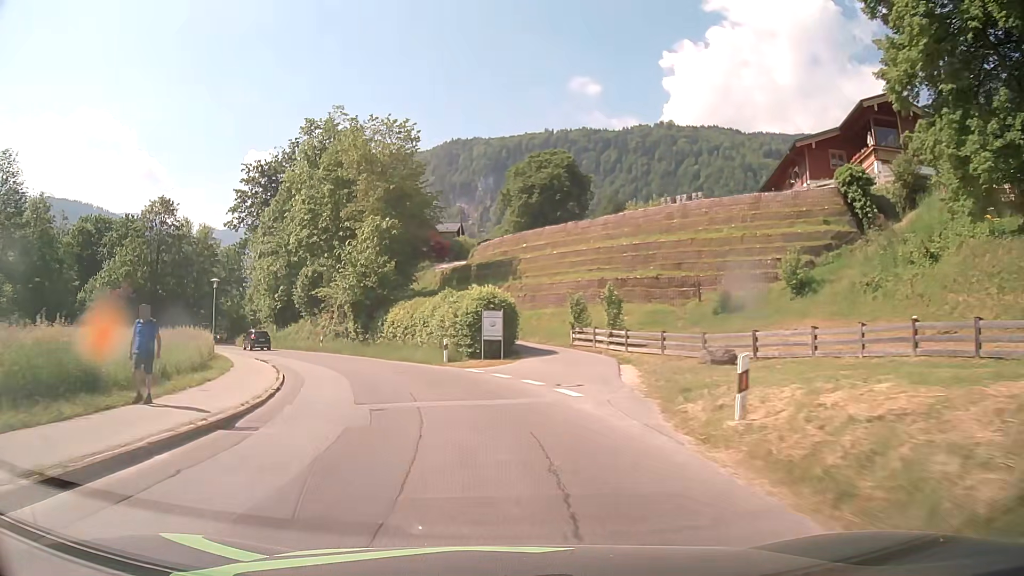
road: tertiary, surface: asphalt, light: Day
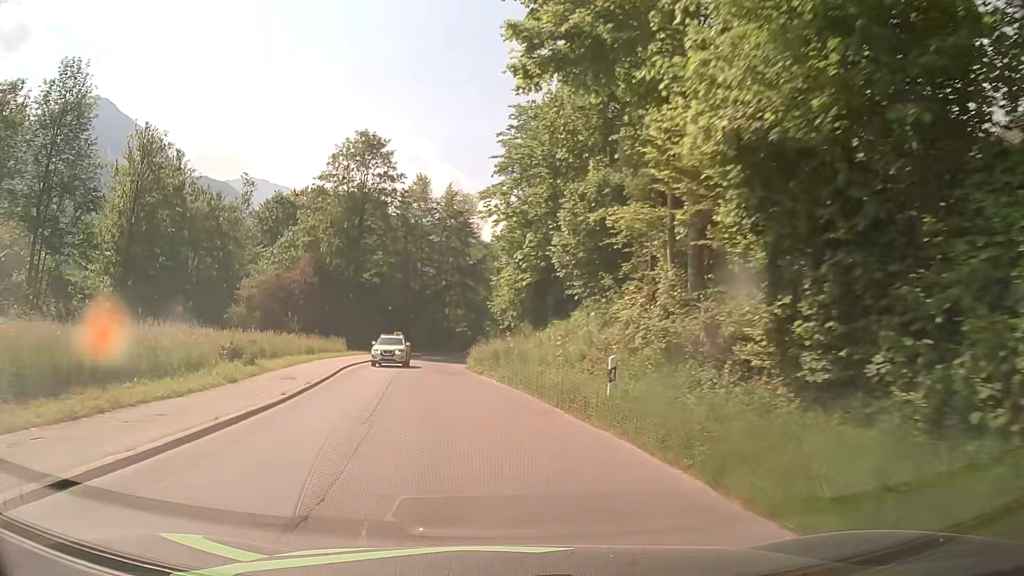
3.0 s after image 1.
(-9.0, +36.1) m; -27°
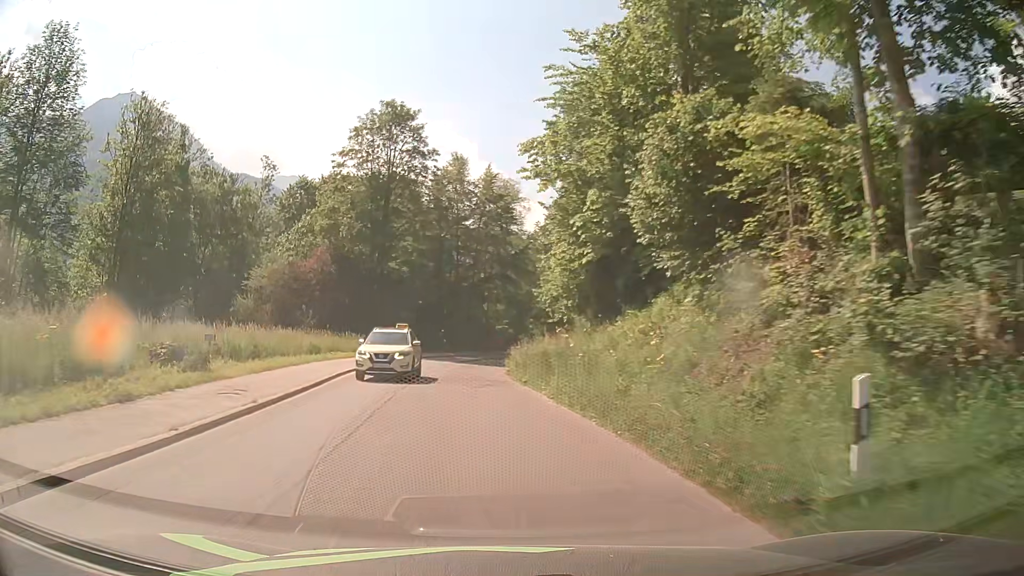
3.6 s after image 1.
(-0.2, +7.5) m; -4°
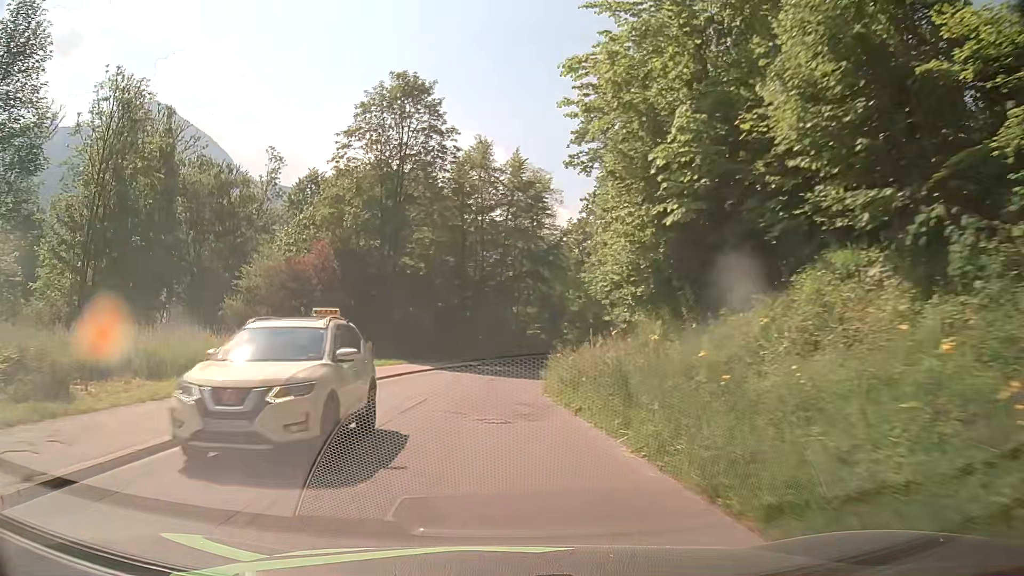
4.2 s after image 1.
(-0.1, +7.6) m; -3°
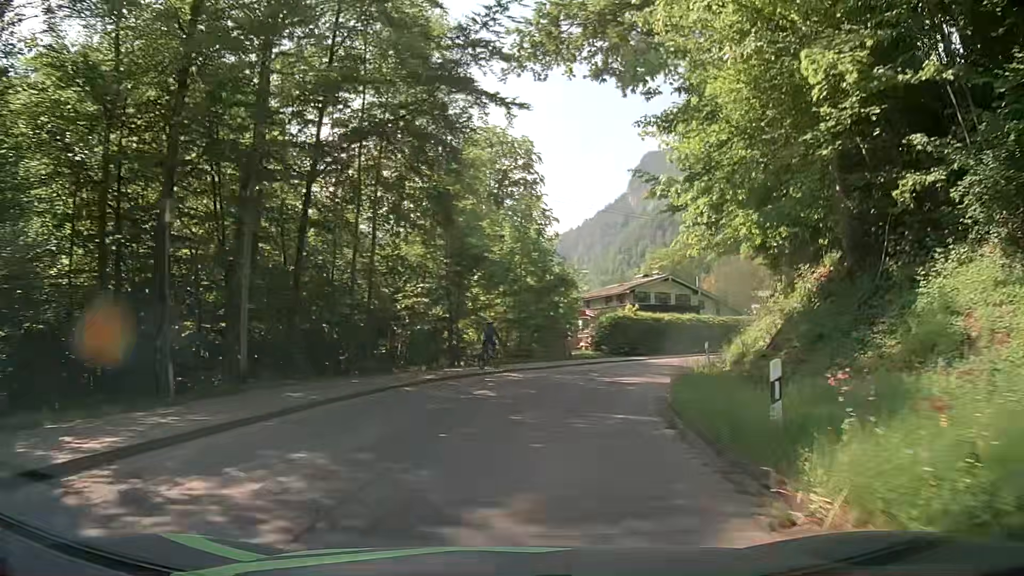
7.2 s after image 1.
(+1.0, +37.6) m; +11°
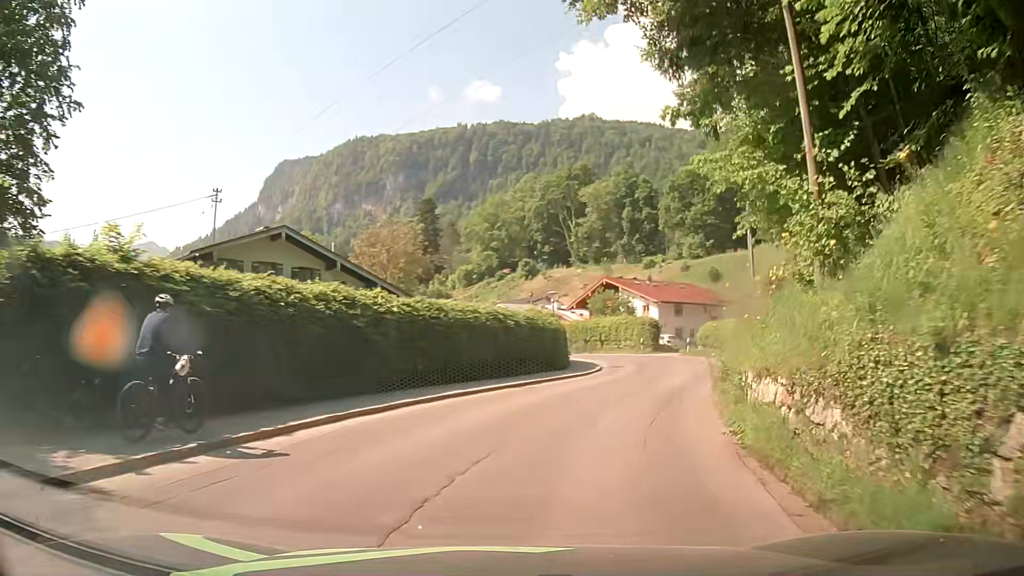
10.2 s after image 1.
(+6.5, +30.1) m; +30°
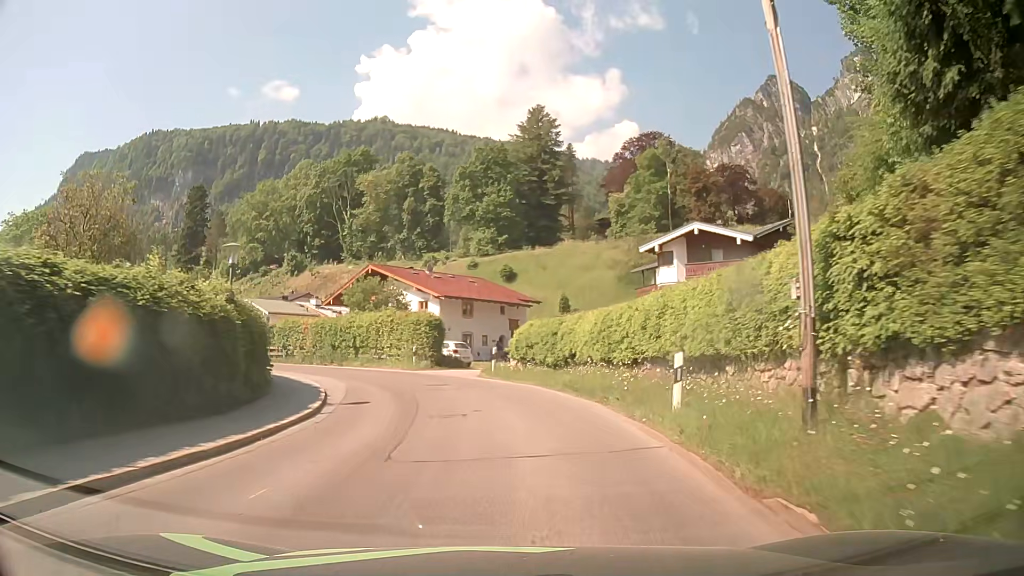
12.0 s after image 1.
(+3.6, +18.1) m; +18°
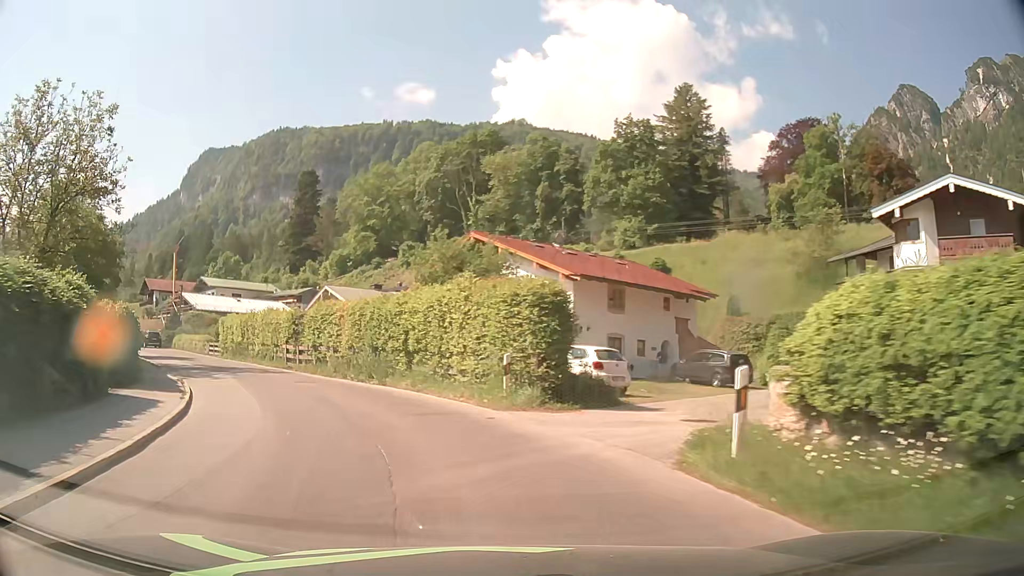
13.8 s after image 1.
(-0.3, +18.4) m; -9°
(-1, +10) (-5, +19) (-10, +28) (-16, +36) (-22, +44) (-29, +52) (-35, +59) (-41, +67) (-48, +74) (-55, +82) m
